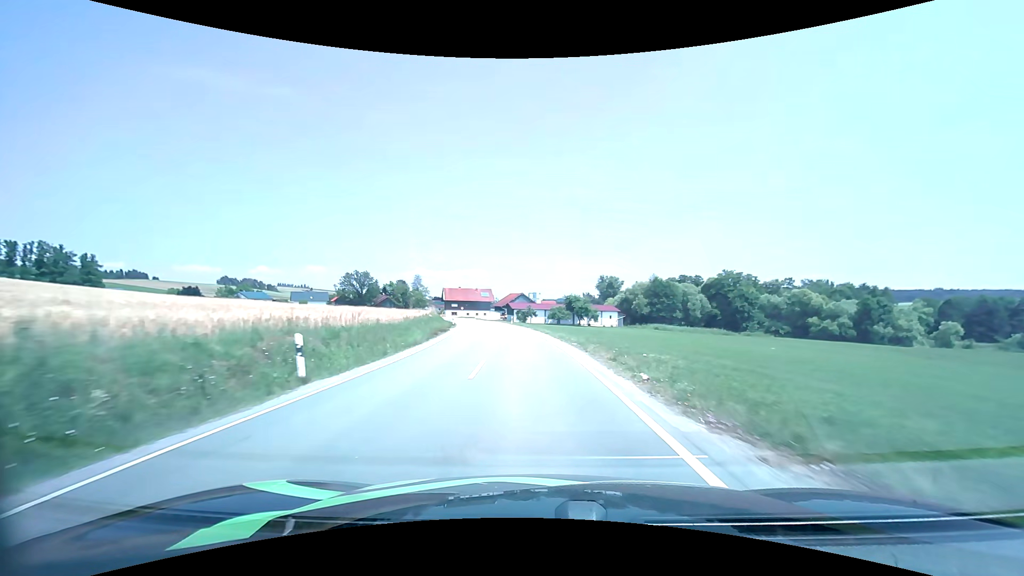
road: secondary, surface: asphalt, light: Day
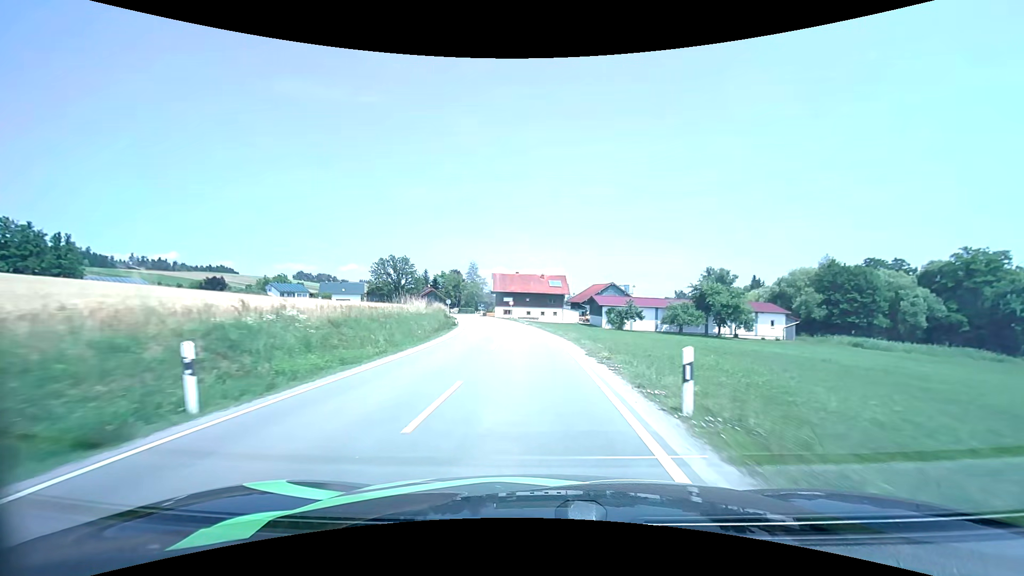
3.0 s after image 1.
(-3.8, +52.7) m; -9°
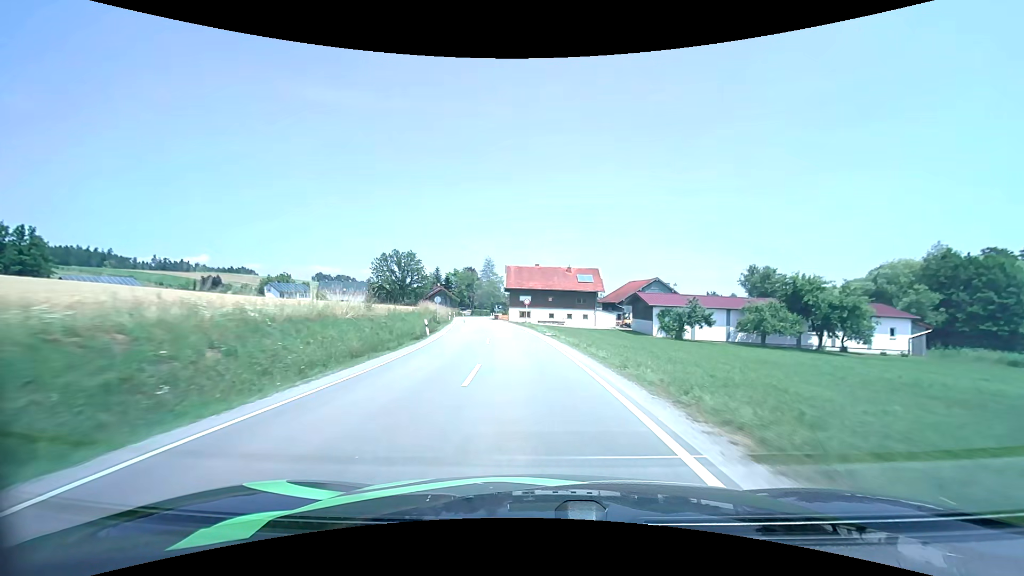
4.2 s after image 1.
(-0.4, +20.4) m; -2°
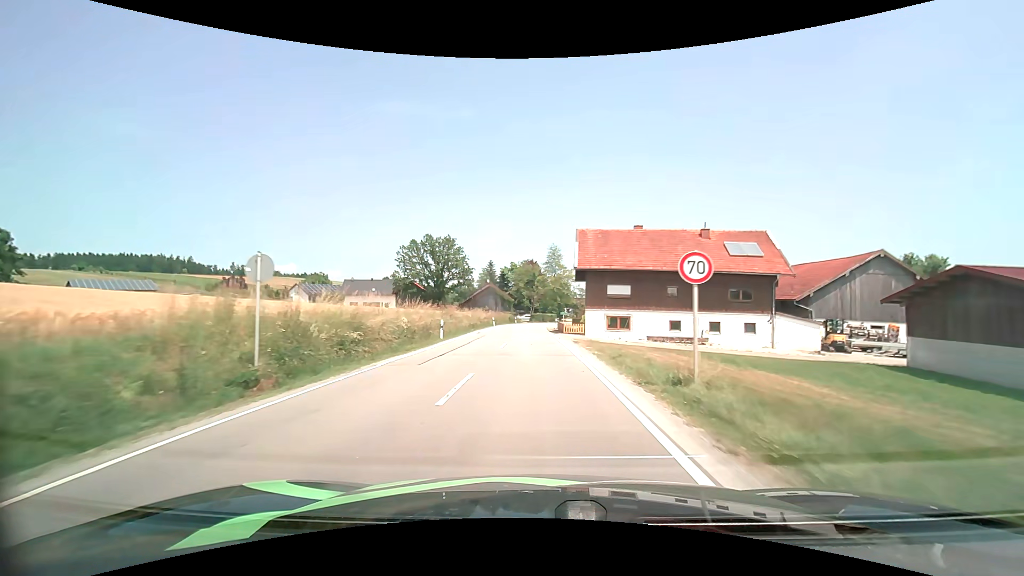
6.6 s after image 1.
(-2.5, +38.0) m; -8°
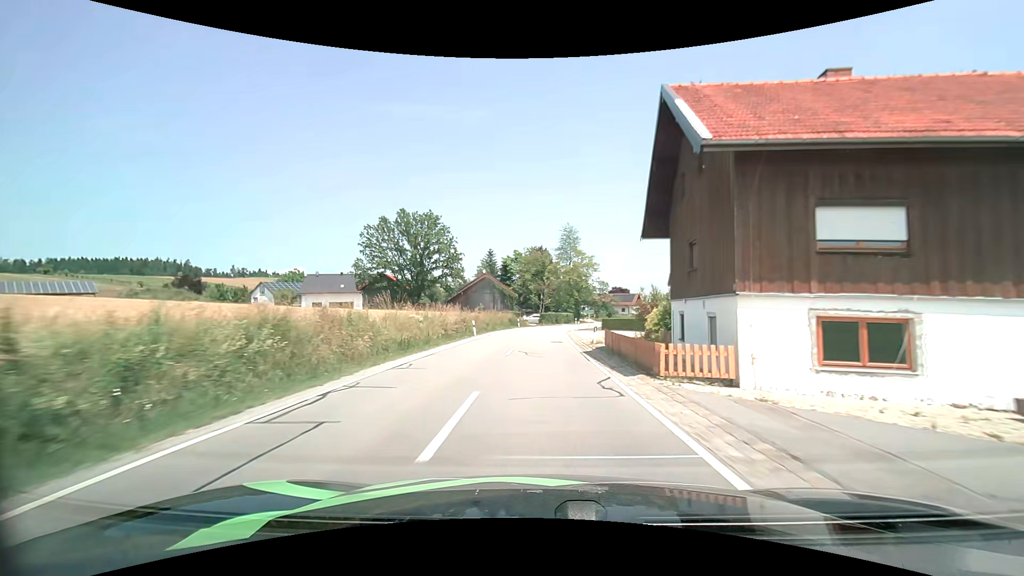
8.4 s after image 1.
(-0.6, +27.0) m; -1°
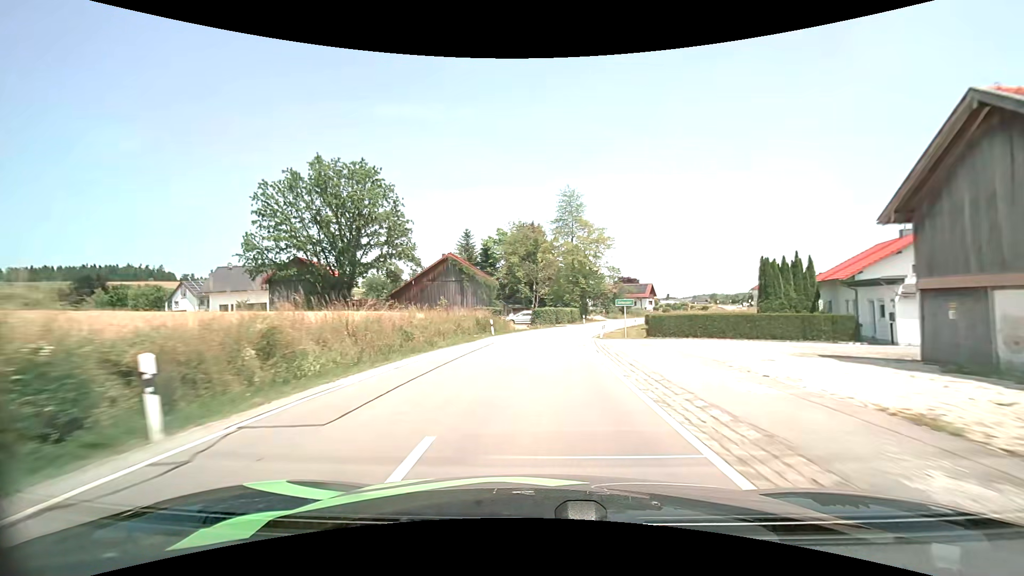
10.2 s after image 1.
(+0.2, +27.4) m; +1°
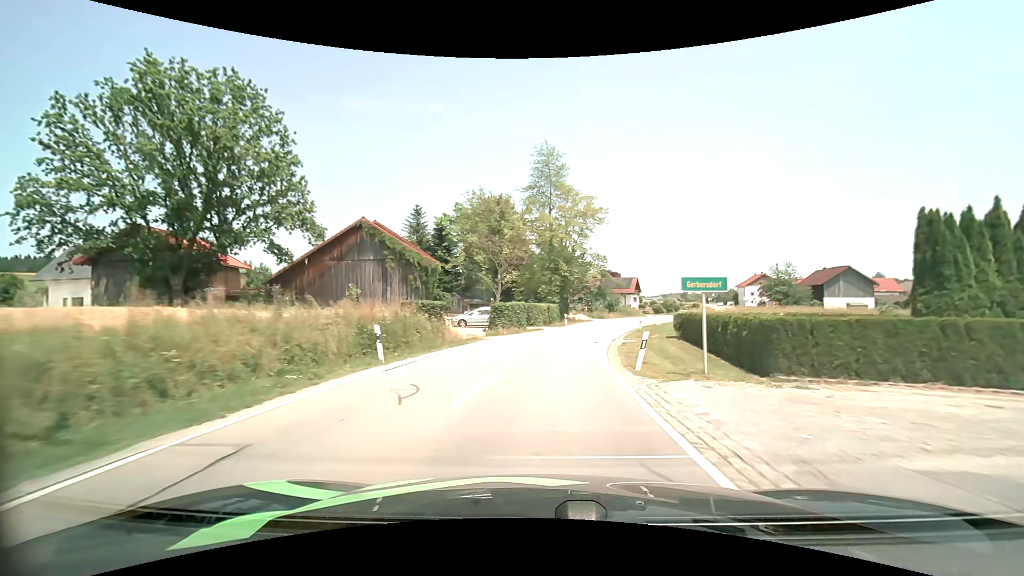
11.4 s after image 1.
(+0.4, +18.3) m; +3°
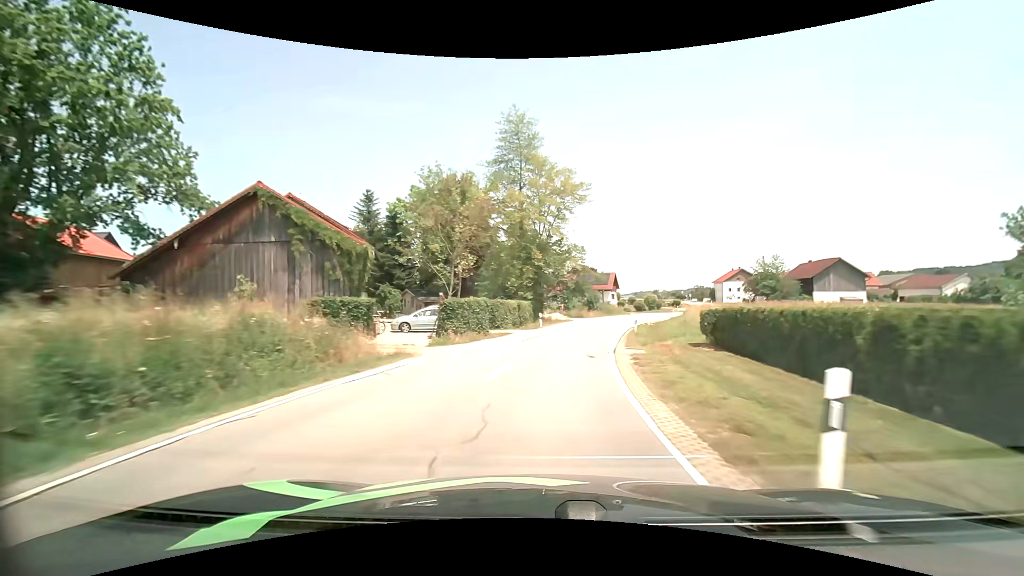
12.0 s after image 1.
(+0.3, +9.3) m; +3°
(0, +10) (+1, +20) (+3, +30) (+5, +40) (+9, +49) (+12, +58) (+17, +67) (+22, +76) (+27, +84) (+31, +93) m
